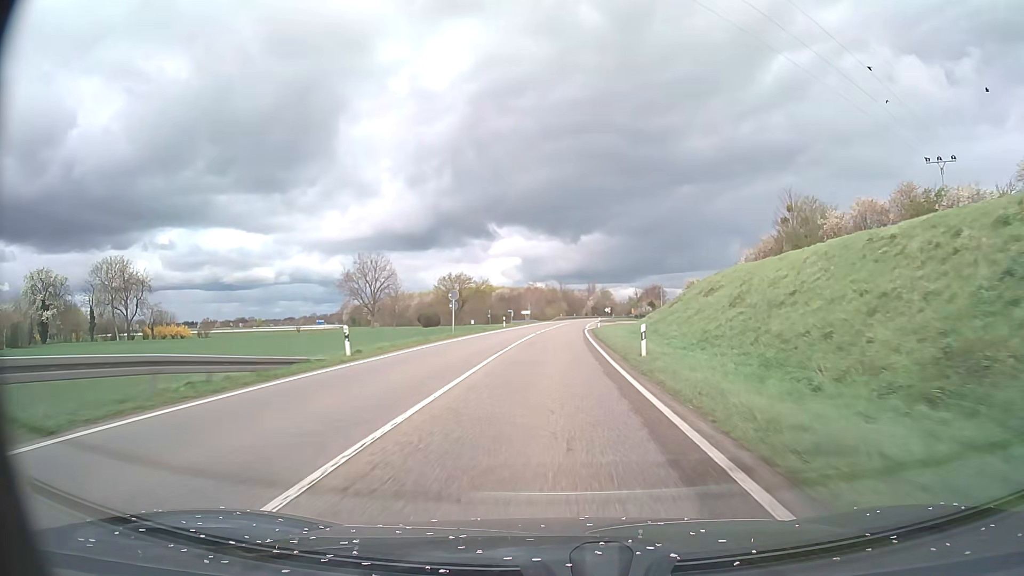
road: primary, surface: asphalt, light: Day
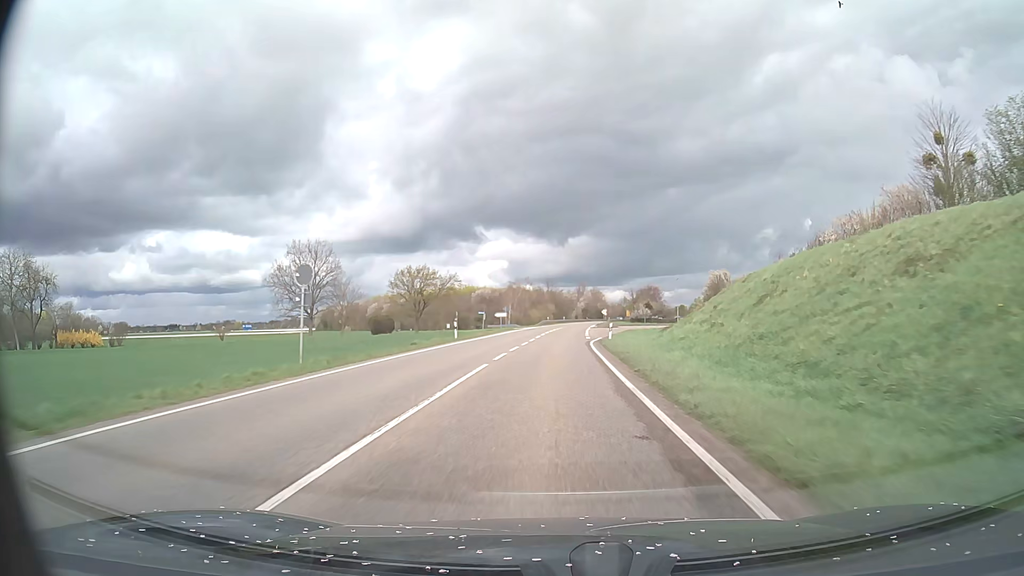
(+0.2, +25.0) m; +1°
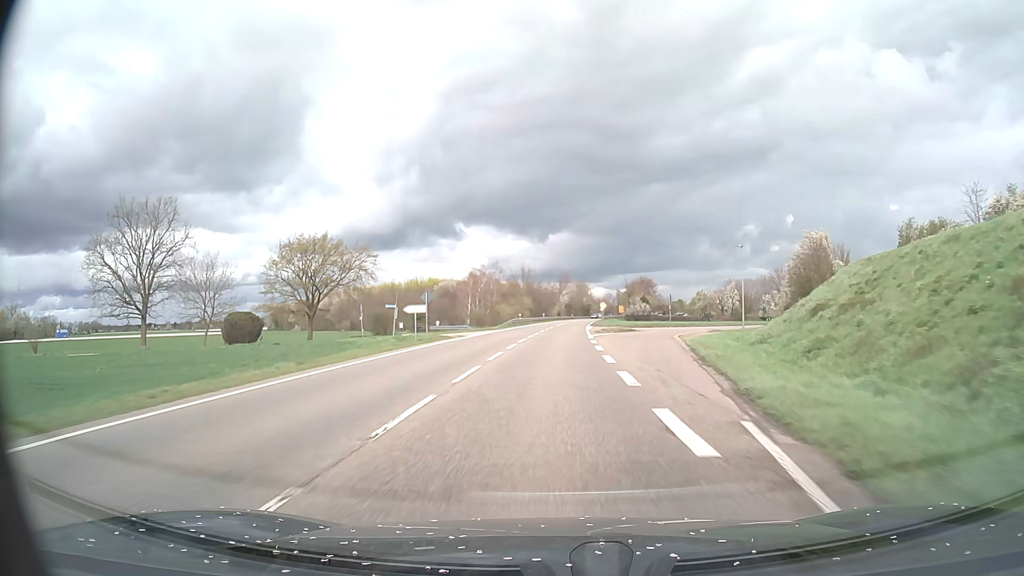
(+0.6, +37.4) m; +2°
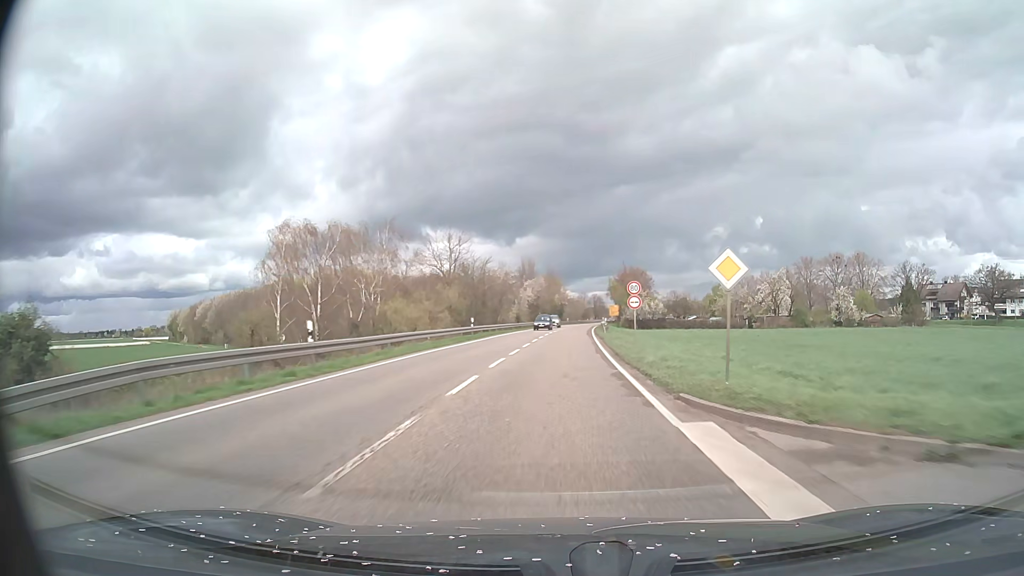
(+1.5, +62.5) m; +3°
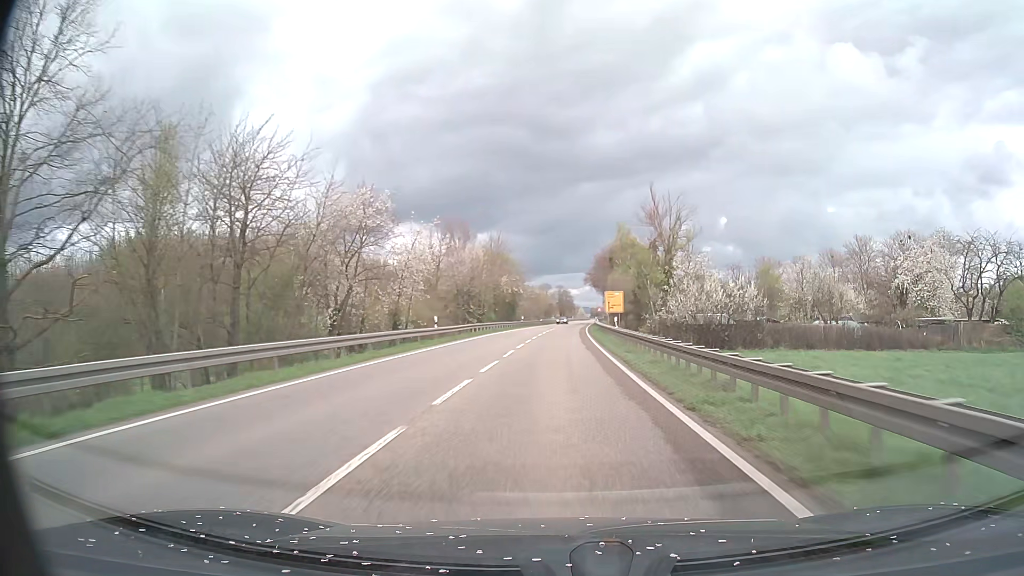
(+1.9, +62.4) m; +3°
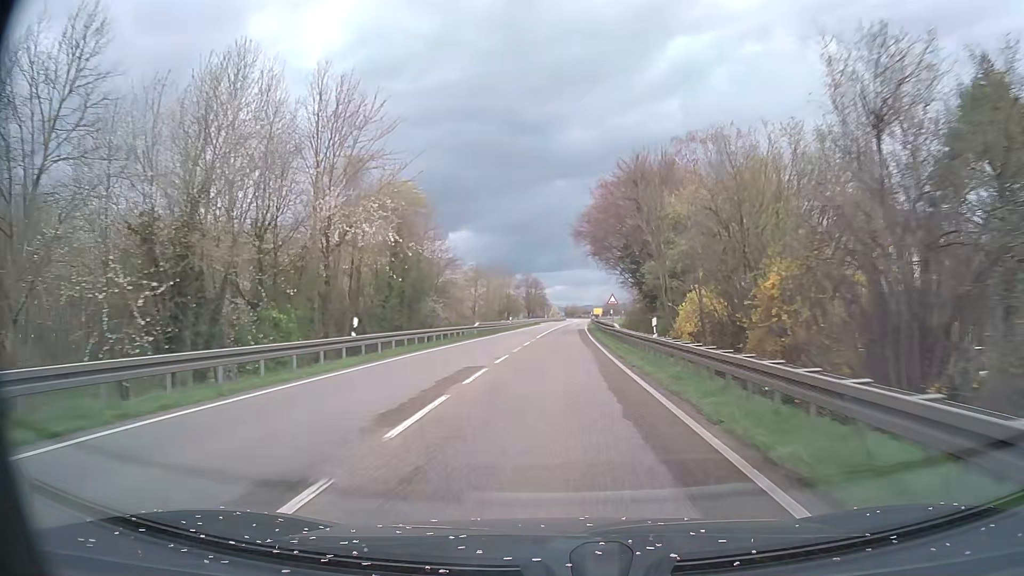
(+1.4, +62.7) m; +3°
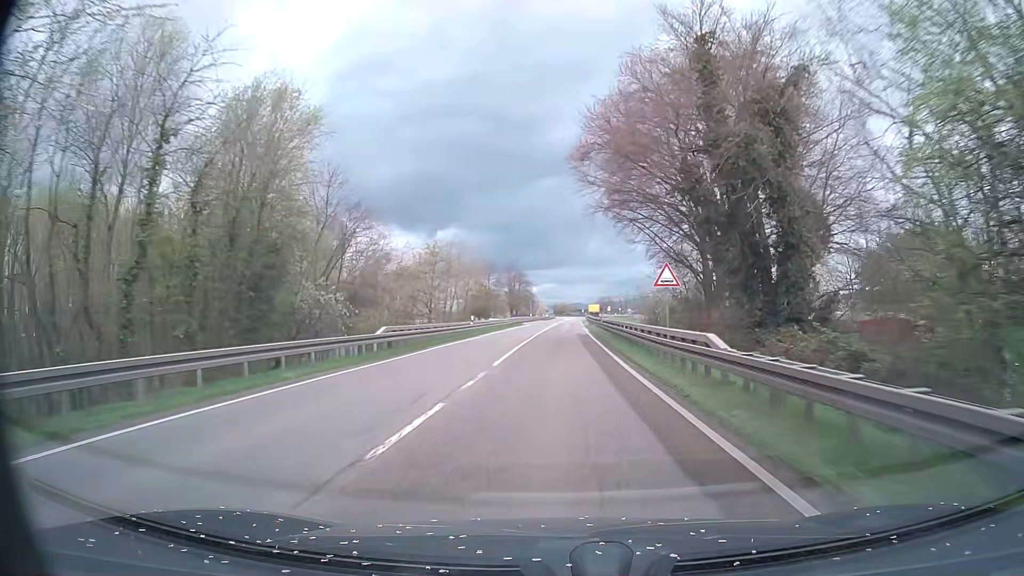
(+0.2, +25.1) m; +1°
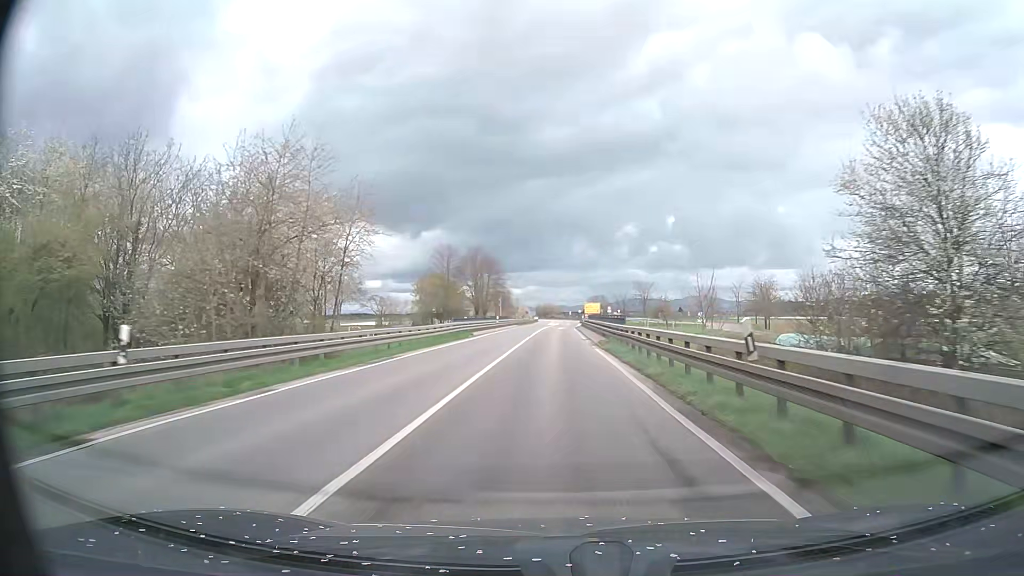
(+0.4, +37.7) m; +1°
(0, +10) (0, +20) (0, +30) (0, +40) (0, +50) (+1, +60) (+1, +70) (+1, +80) (+2, +90) (+2, +100) m
